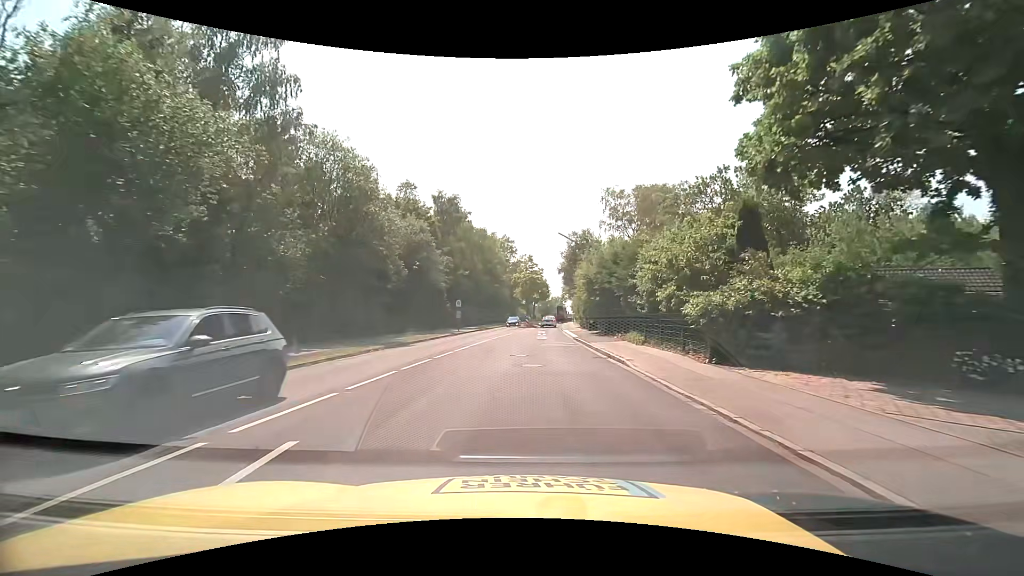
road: tertiary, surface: asphalt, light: Day
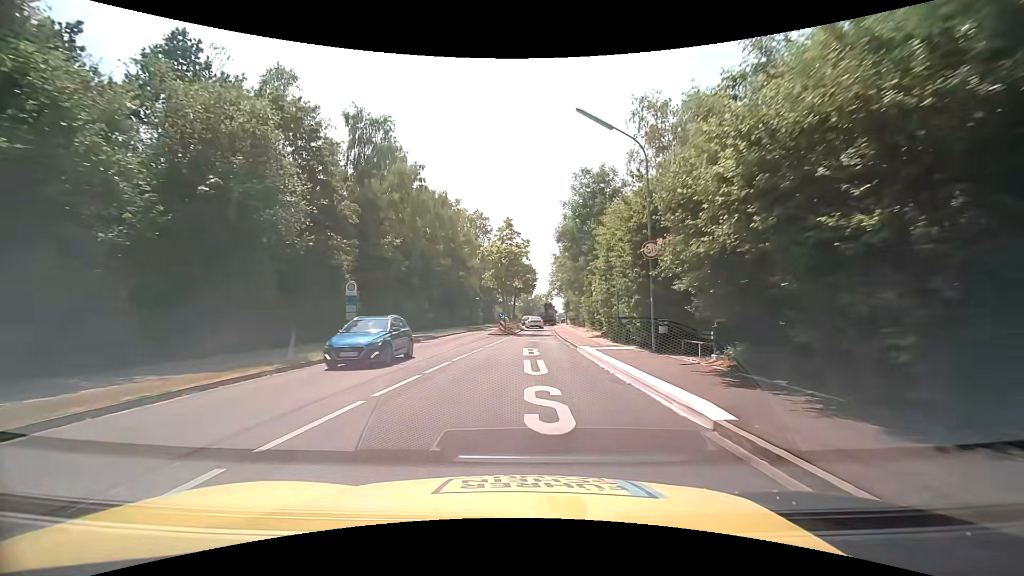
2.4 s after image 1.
(+0.4, +25.7) m; +2°
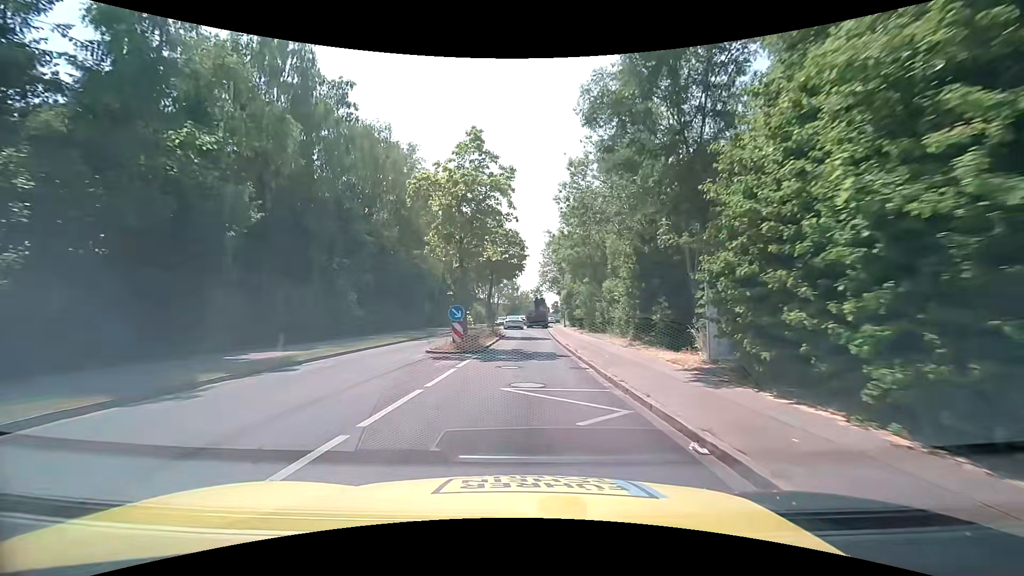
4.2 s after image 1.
(+0.4, +19.8) m; +2°
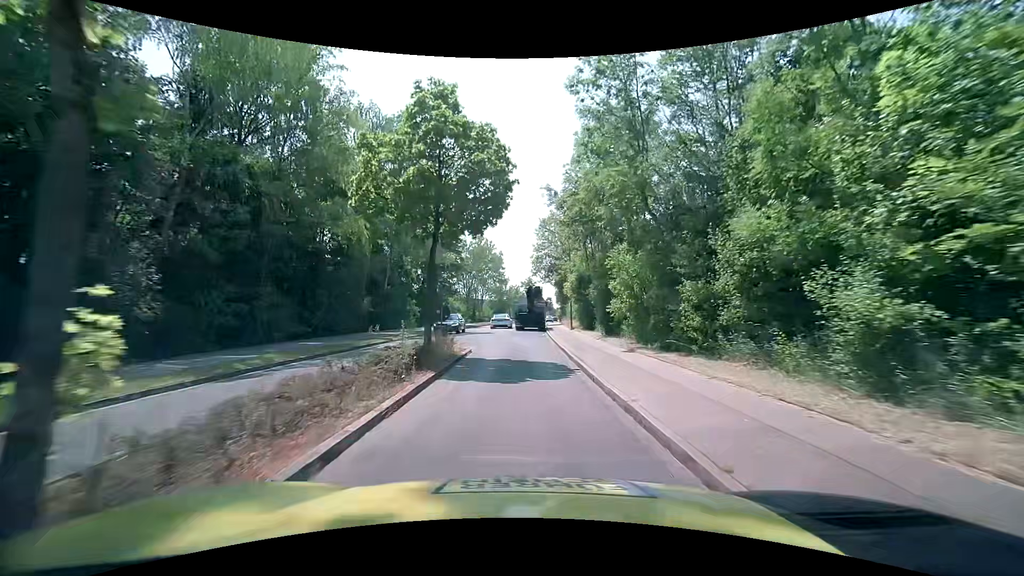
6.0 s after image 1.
(+0.3, +18.4) m; +1°
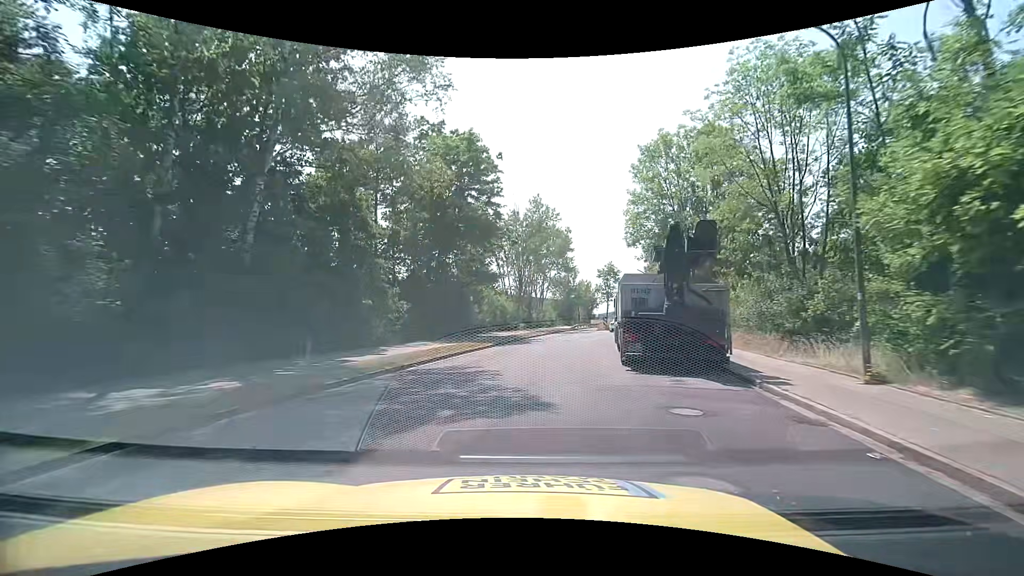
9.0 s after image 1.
(-1.3, +27.9) m; -8°
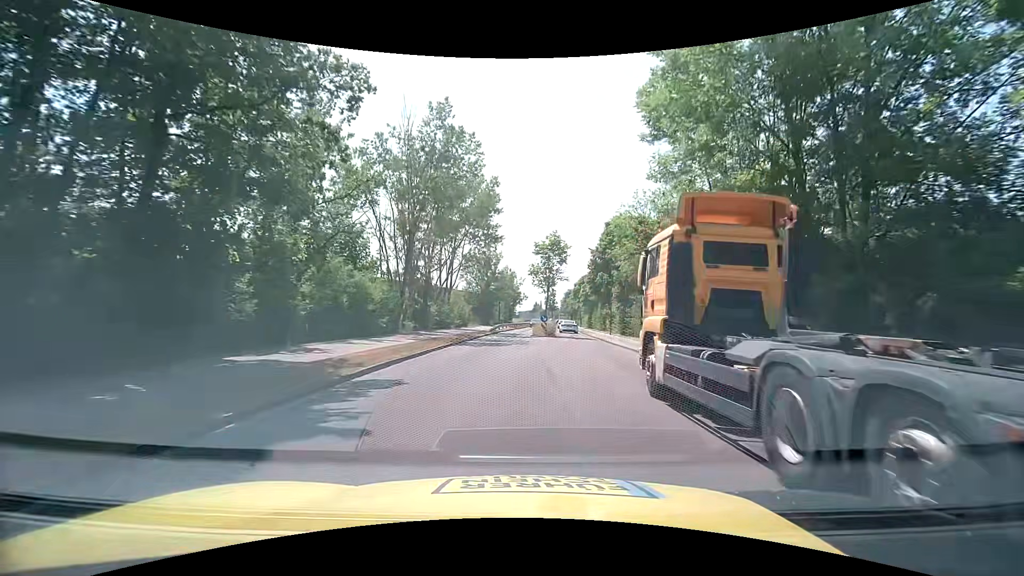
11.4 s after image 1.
(+1.6, +23.5) m; +8°
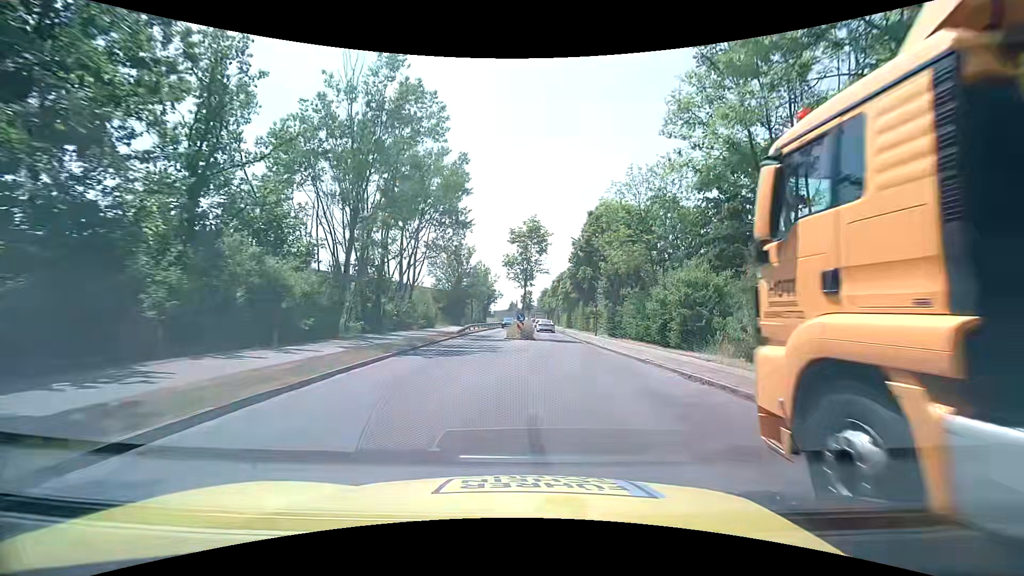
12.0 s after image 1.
(+0.2, +6.2) m; +4°
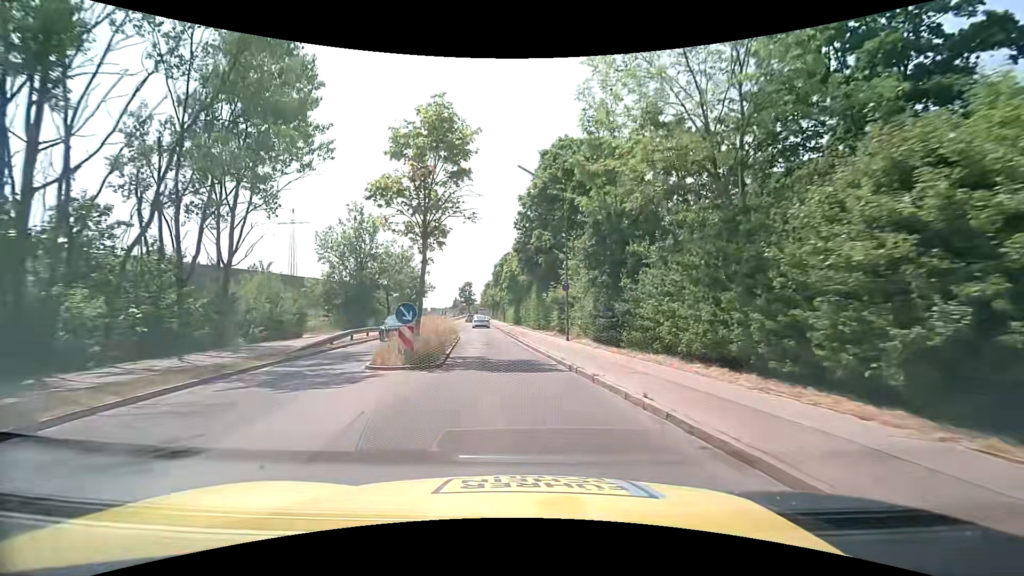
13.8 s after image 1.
(+1.4, +19.0) m; +6°
(0, +10) (-1, +20) (-2, +30) (-3, +40) (-4, +50) (-5, +60) (-6, +70) (-7, +80) (-8, +90) (-8, +100) m
